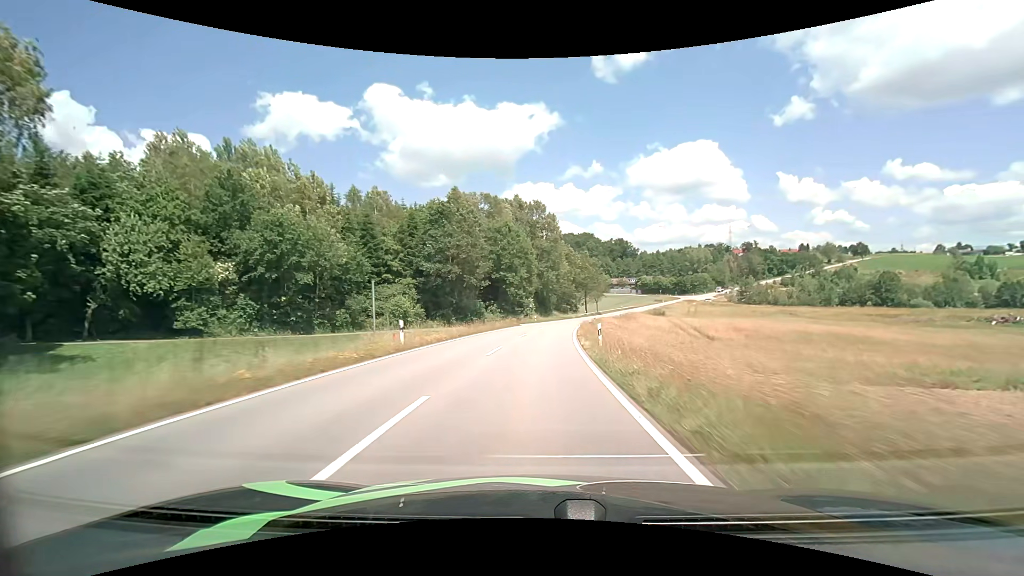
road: tertiary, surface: asphalt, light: Day
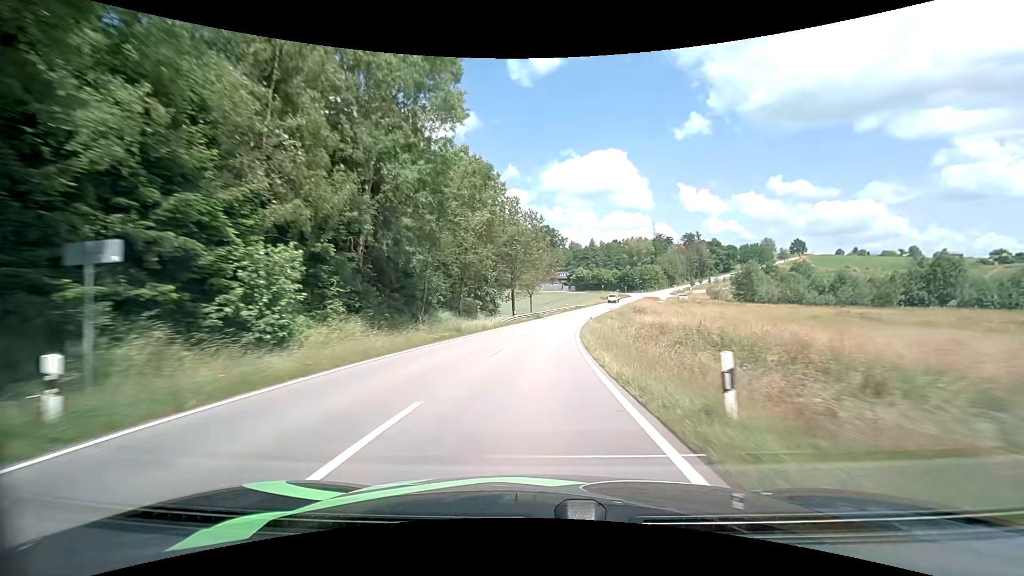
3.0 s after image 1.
(+4.1, +62.3) m; +10°
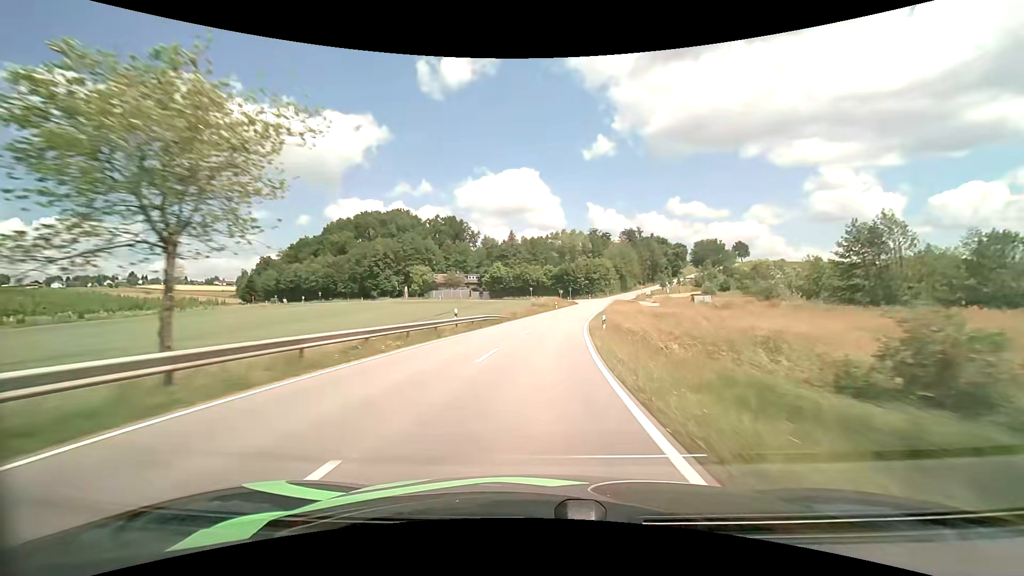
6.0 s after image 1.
(+5.1, +64.6) m; +9°
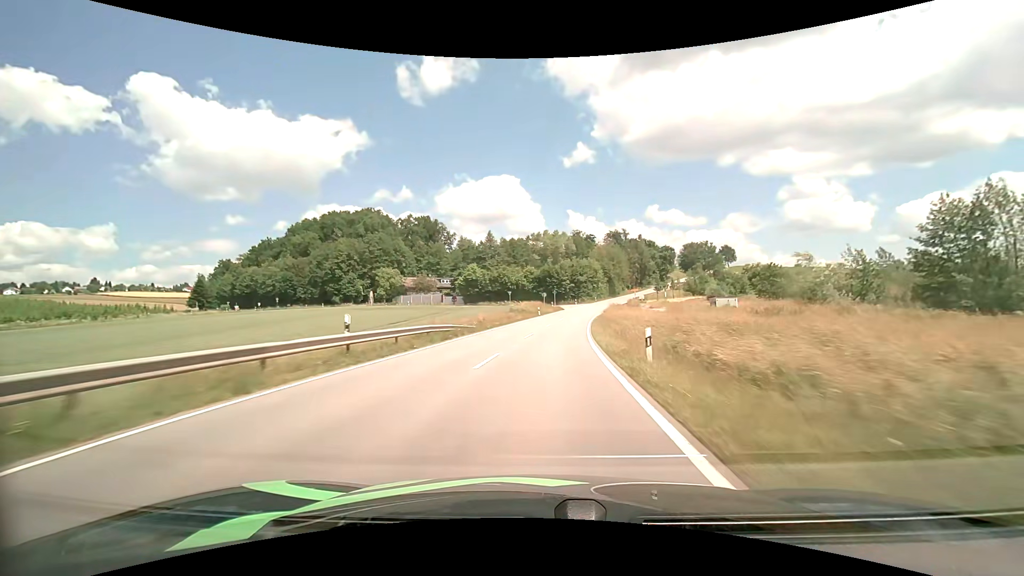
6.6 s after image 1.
(+0.2, +13.7) m; +2°
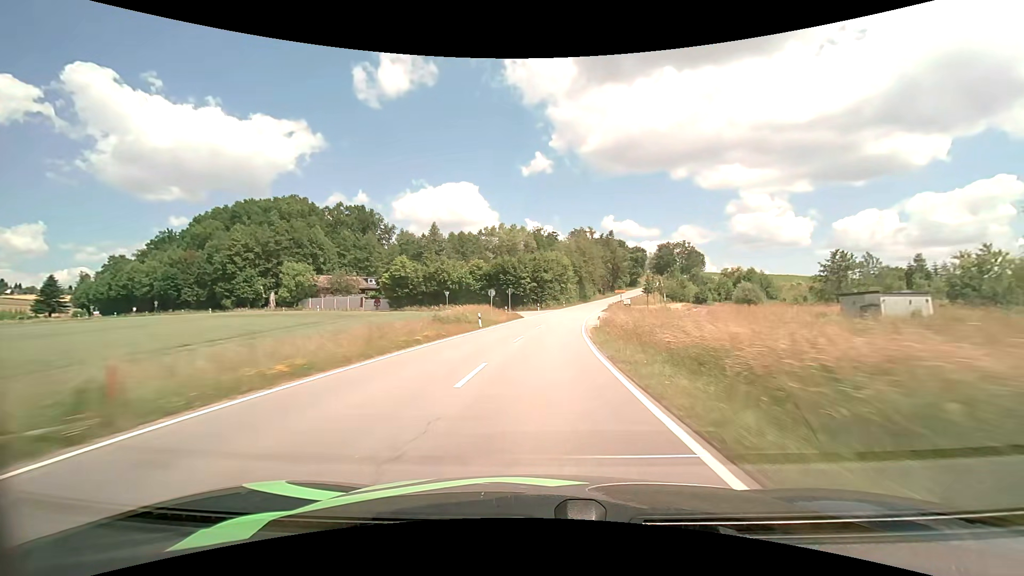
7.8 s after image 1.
(+1.2, +27.5) m; +5°
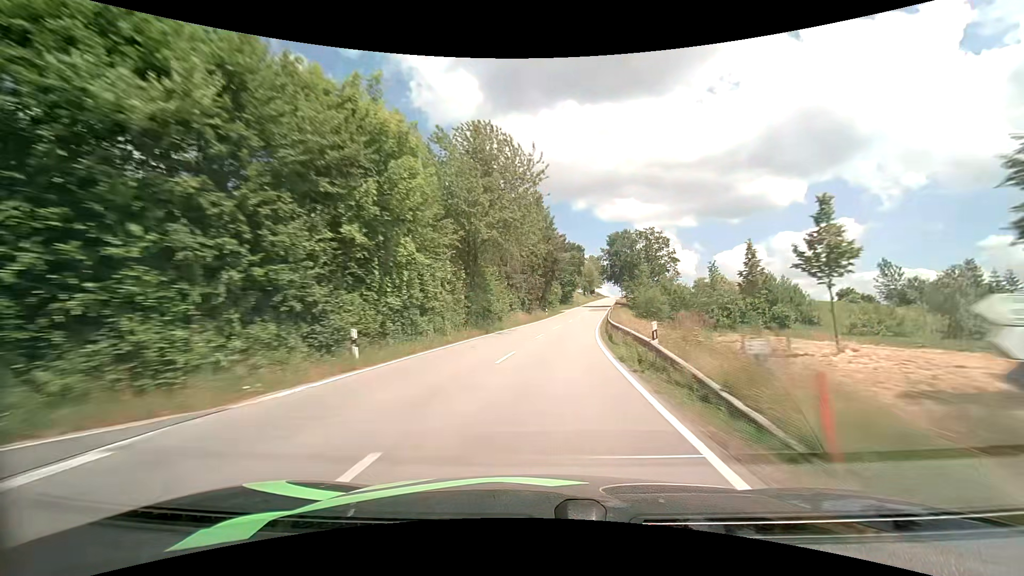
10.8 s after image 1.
(+6.6, +69.3) m; +11°
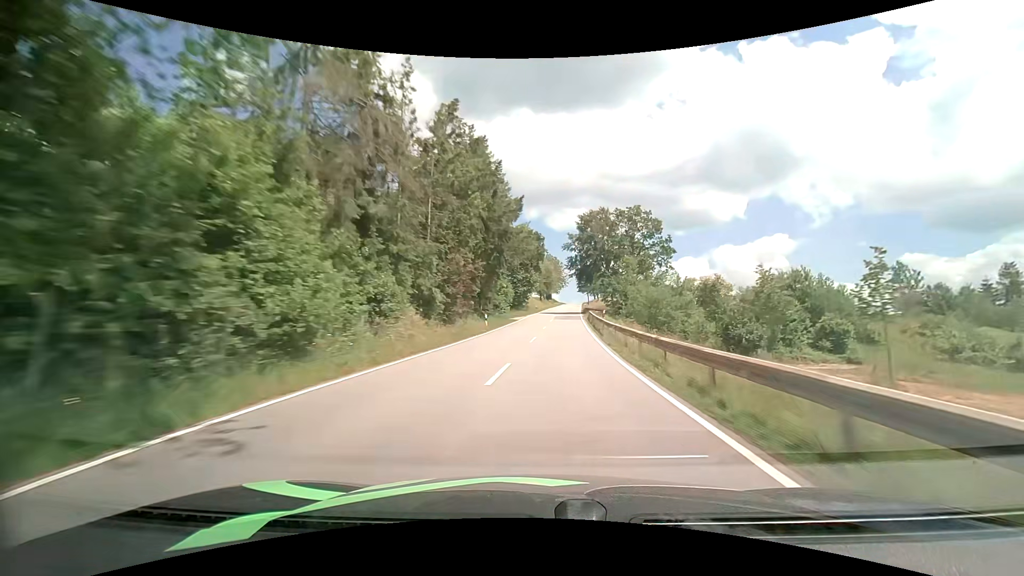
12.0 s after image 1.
(+1.2, +28.3) m; +5°
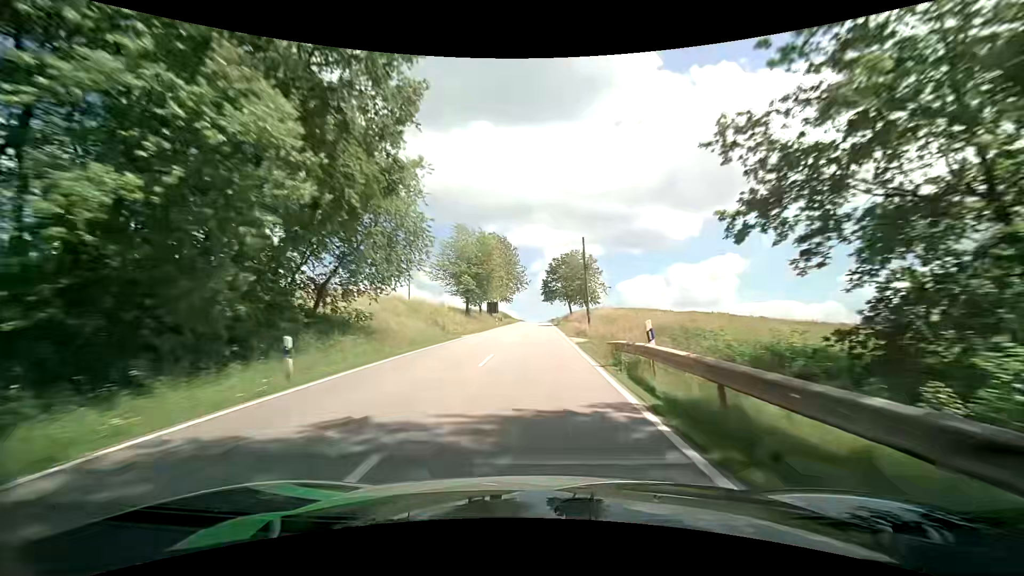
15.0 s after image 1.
(+4.8, +70.4) m; +5°
(0, +10) (0, +20) (0, +30) (0, +40) (0, +50) (+1, +60) (+1, +70) (+1, +80) (+1, +90) (+1, +100) m
